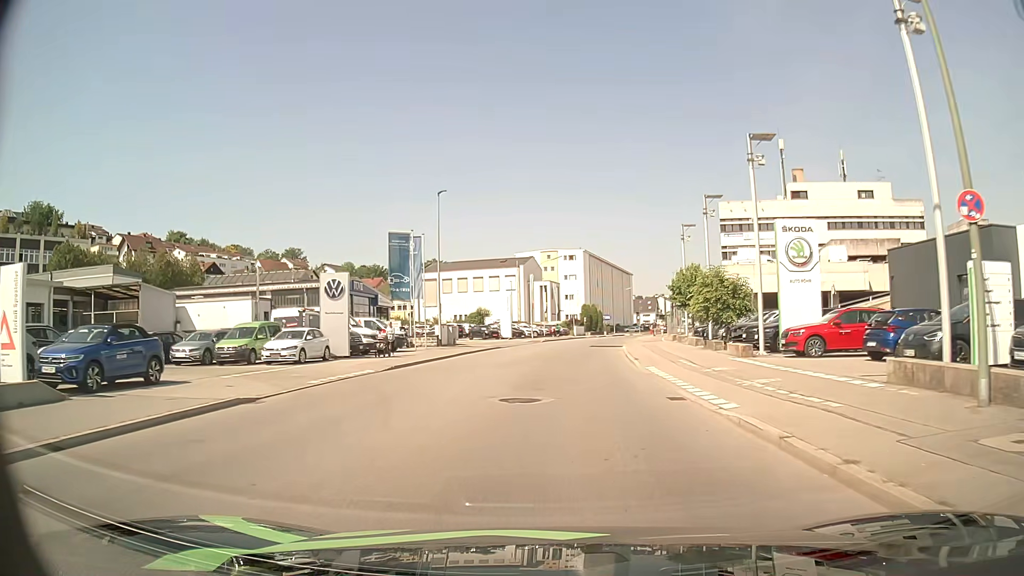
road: tertiary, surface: asphalt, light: Day
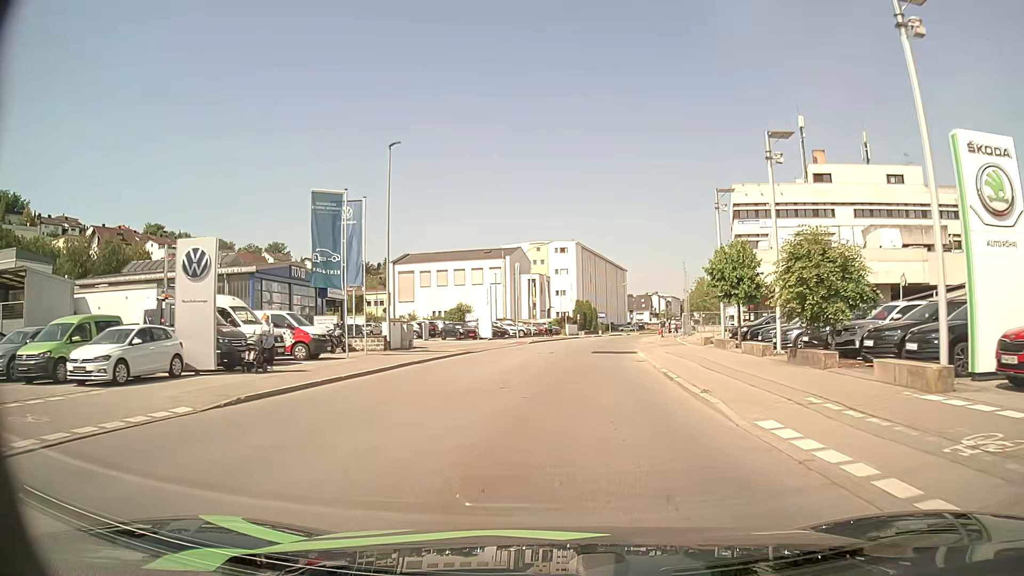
(+0.1, +12.1) m; 0°
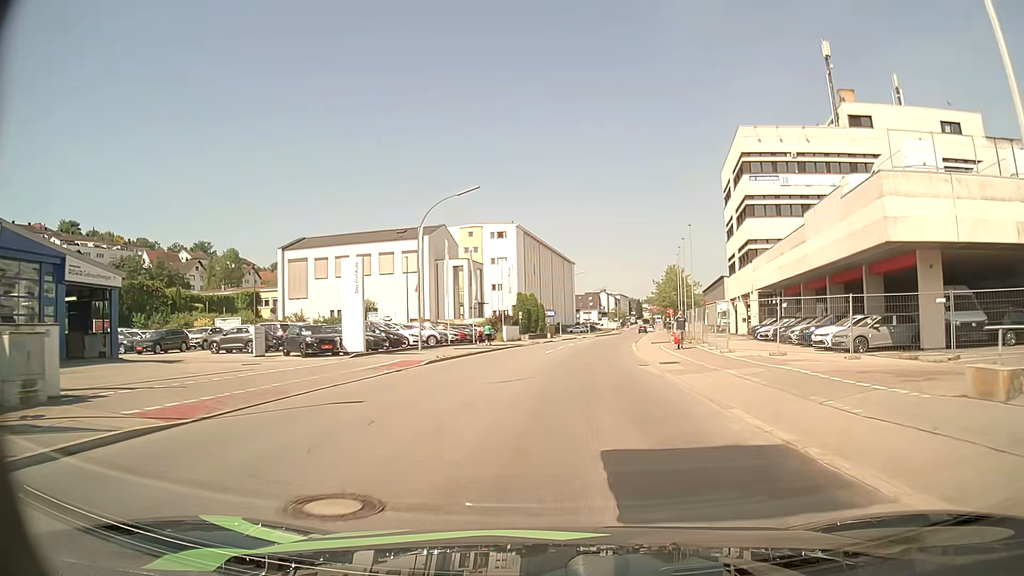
(+1.2, +26.1) m; +5°
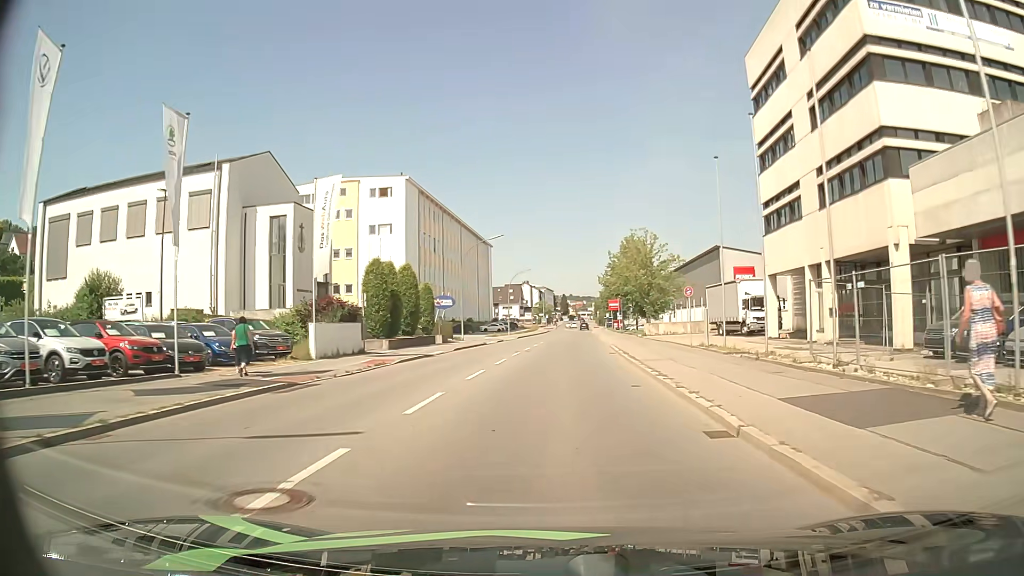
(+2.1, +35.2) m; +6°
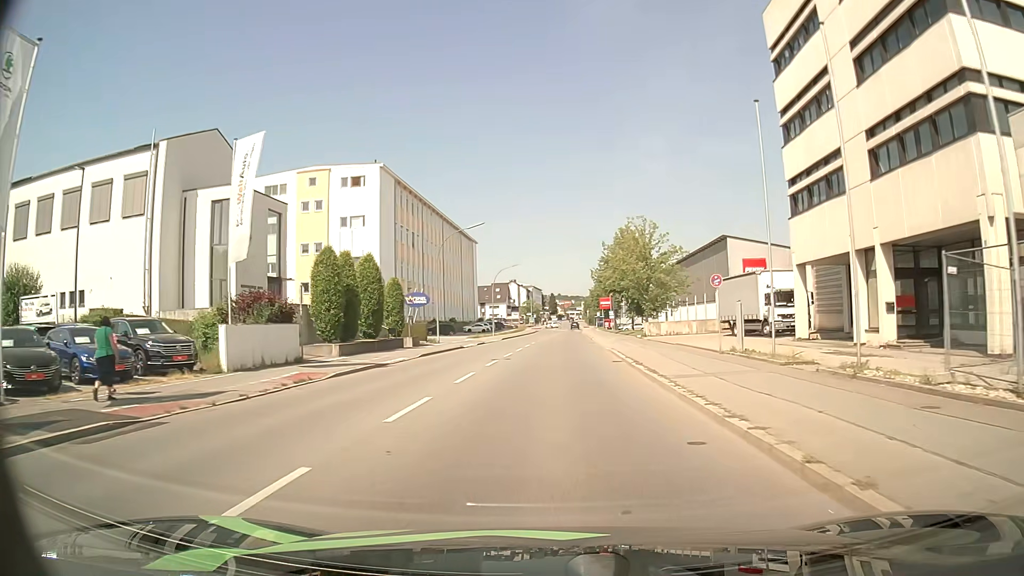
(+0.1, +6.8) m; +1°
(0, +10) (0, +20) (+1, +30) (+1, +40) (+2, +50) (+2, +60) (+2, +70) (+3, +80) (+3, +90) (+4, +100) m
